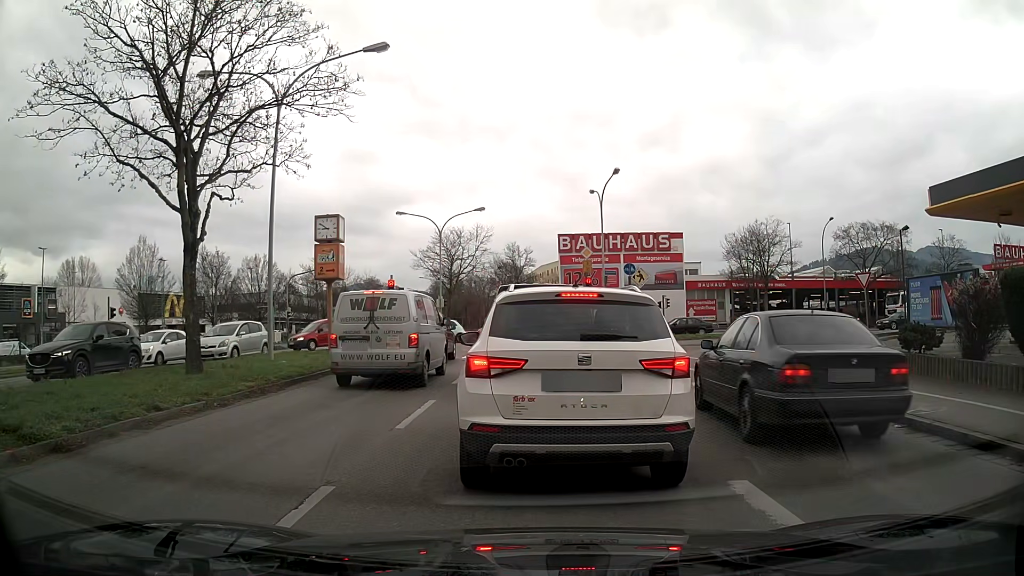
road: primary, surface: asphalt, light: Day
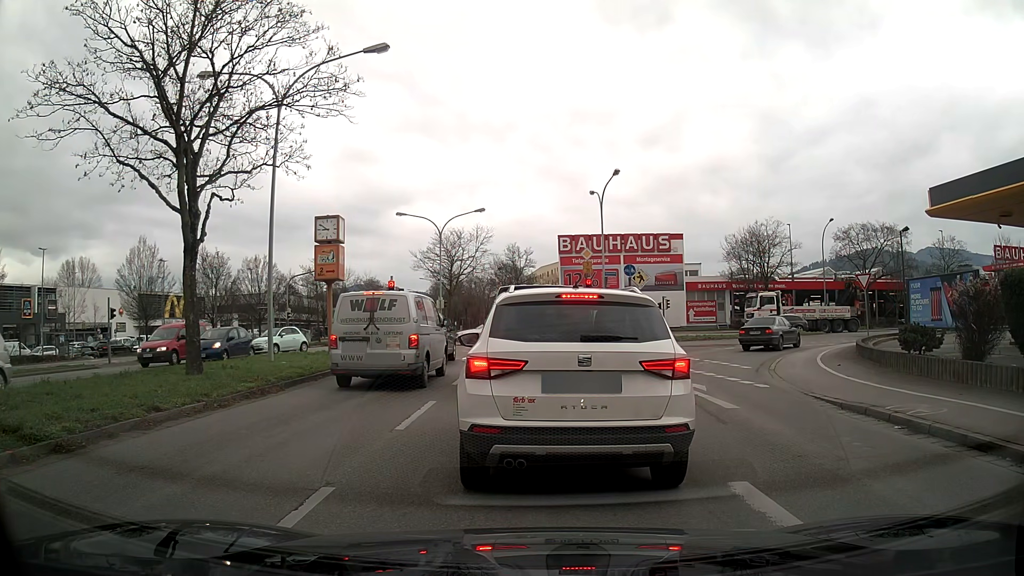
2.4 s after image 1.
(0.0, +0.1) m; 0°
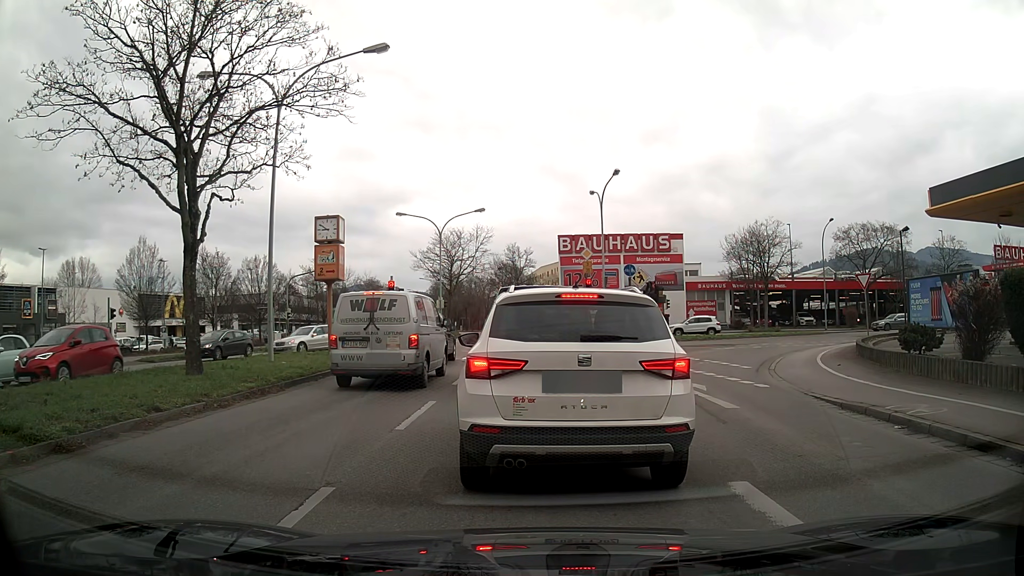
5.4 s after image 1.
(0.0, 0.0) m; 0°
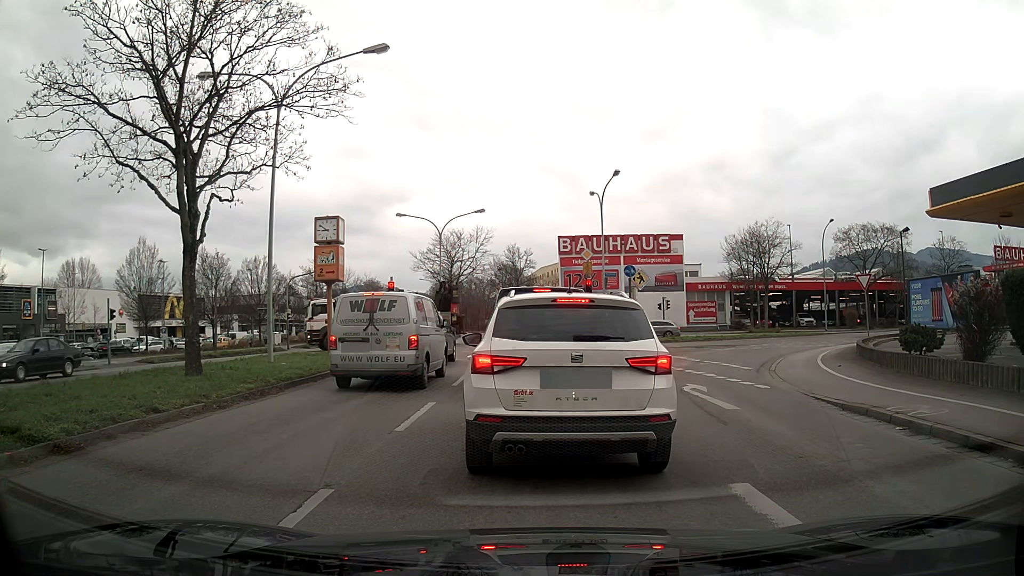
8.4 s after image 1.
(0.0, 0.0) m; 0°
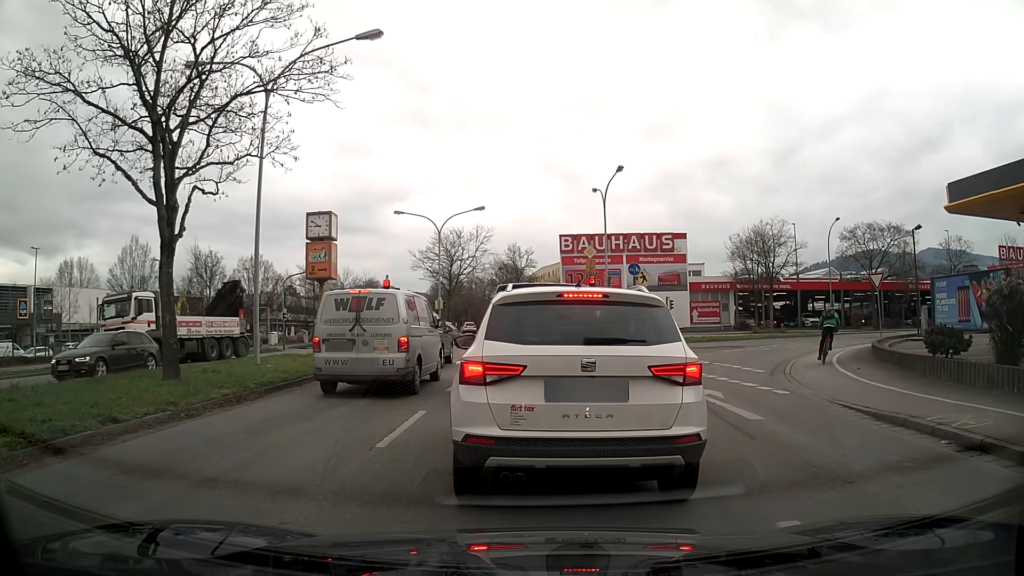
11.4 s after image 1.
(0.0, +1.1) m; 0°
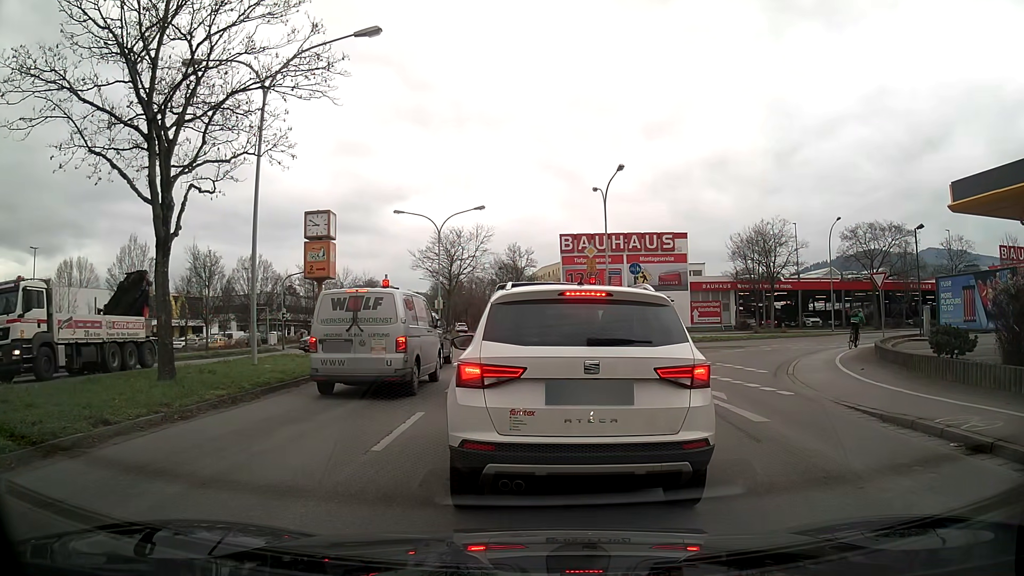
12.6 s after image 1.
(0.0, +0.2) m; 0°
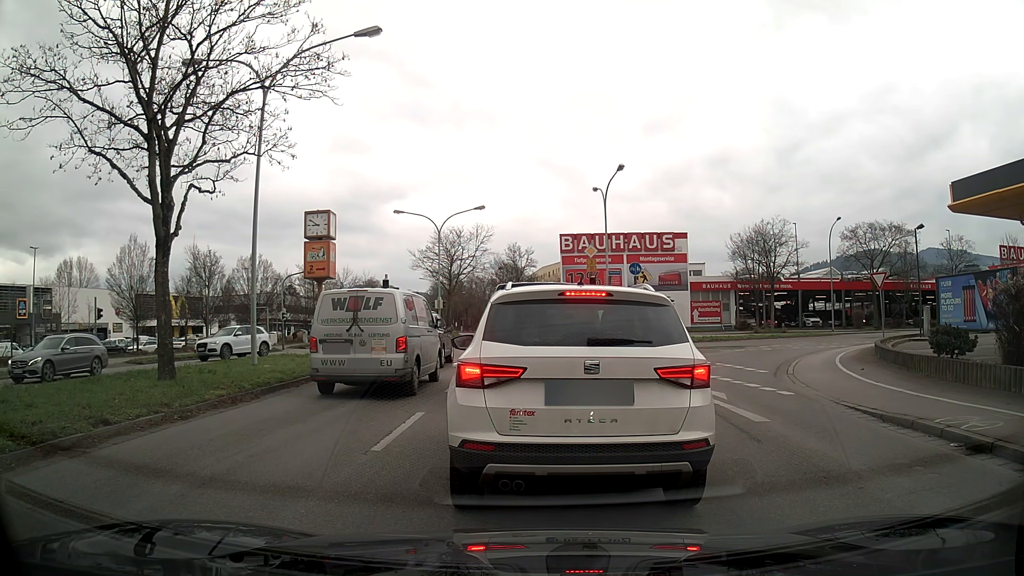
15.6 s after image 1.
(0.0, +0.1) m; 0°
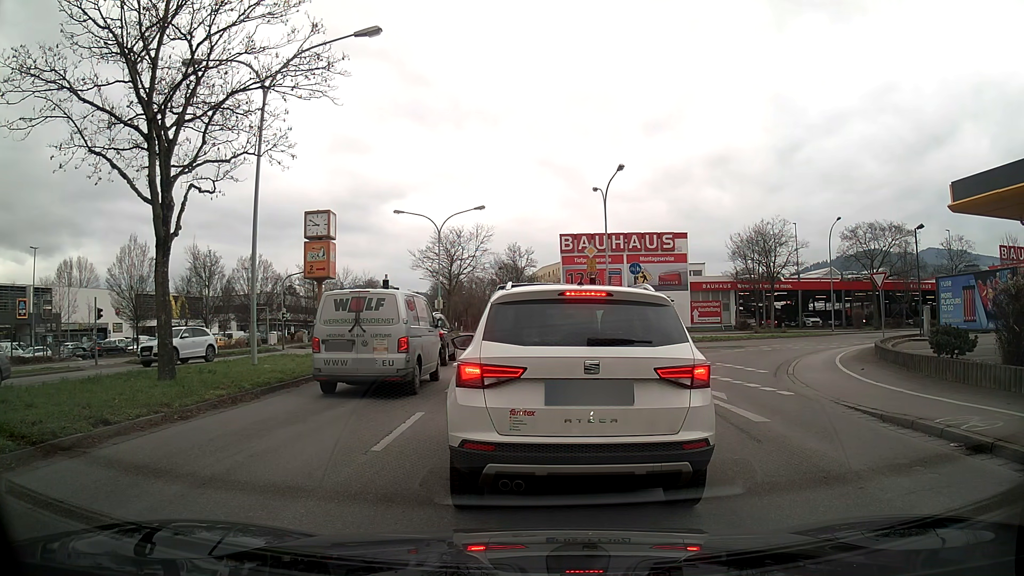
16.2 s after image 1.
(0.0, 0.0) m; 0°
(0, +10) (0, +20) (0, +30) (0, +40) (0, +50) (0, +60) (-1, +70) (-2, +80) (-3, +90) (-4, +100) m
